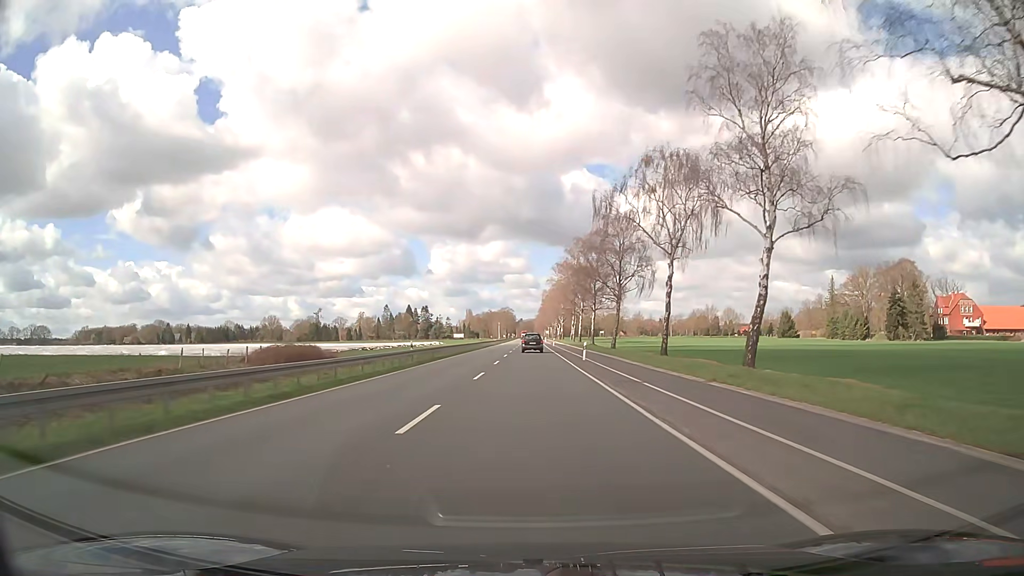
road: primary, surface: asphalt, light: Day
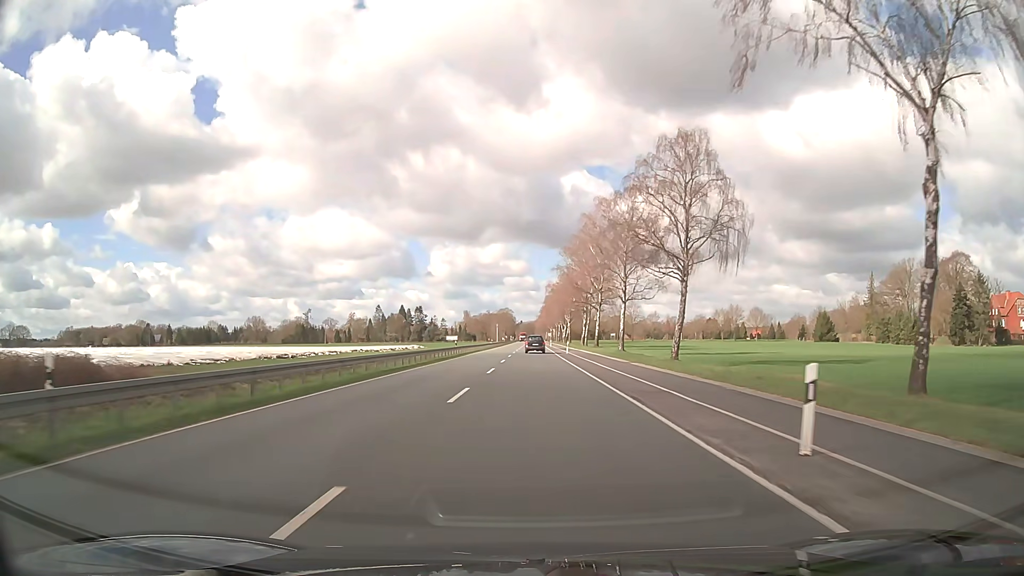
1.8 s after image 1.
(+0.1, +32.2) m; 0°
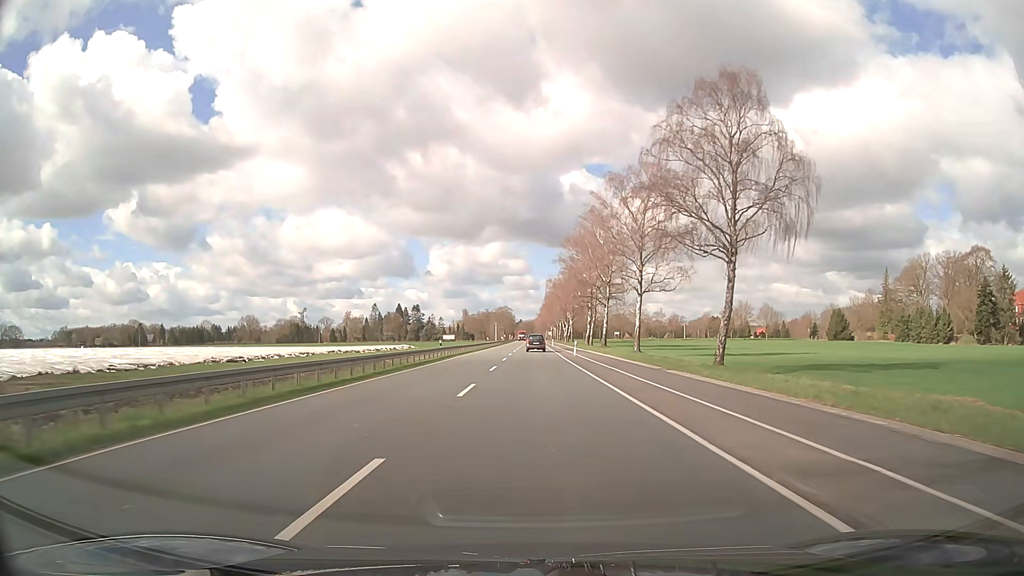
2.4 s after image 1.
(0.0, +10.7) m; 0°
(0, +10) (0, +20) (0, +30) (0, +40) (+1, +50) (+1, +60) (+1, +70) (+1, +80) (+1, +90) (+1, +100) m
